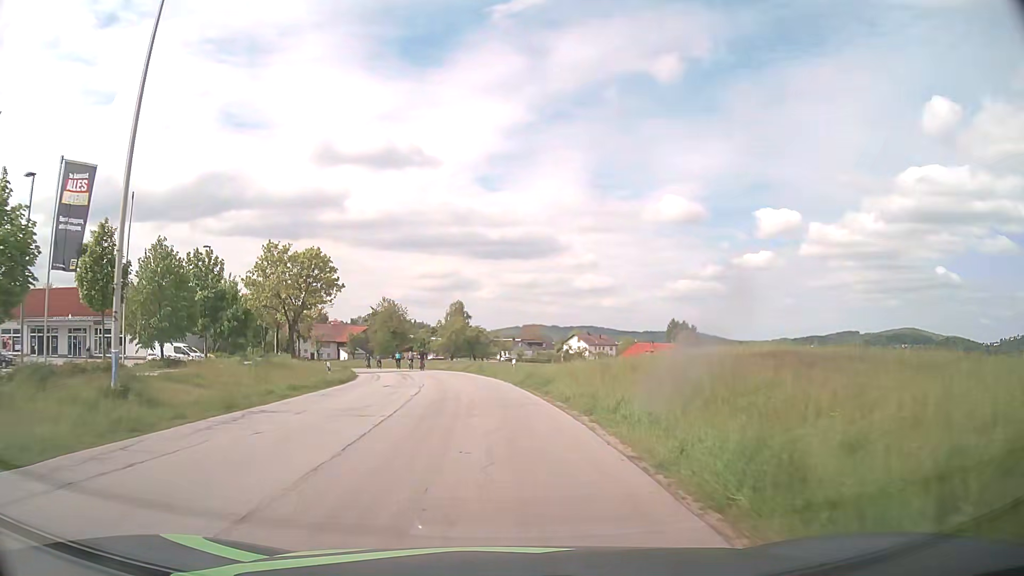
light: Day
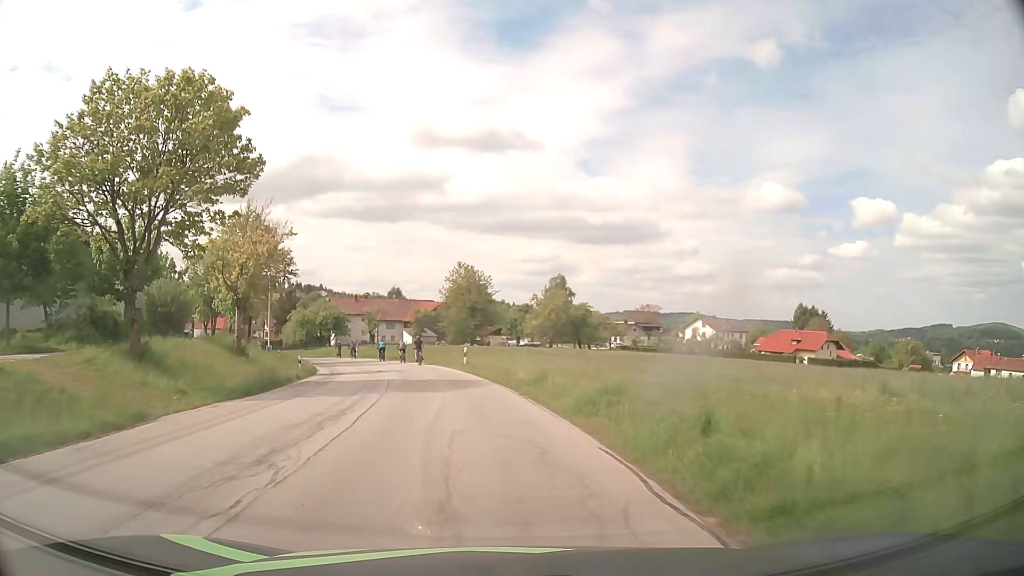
(-2.6, +37.5) m; -8°
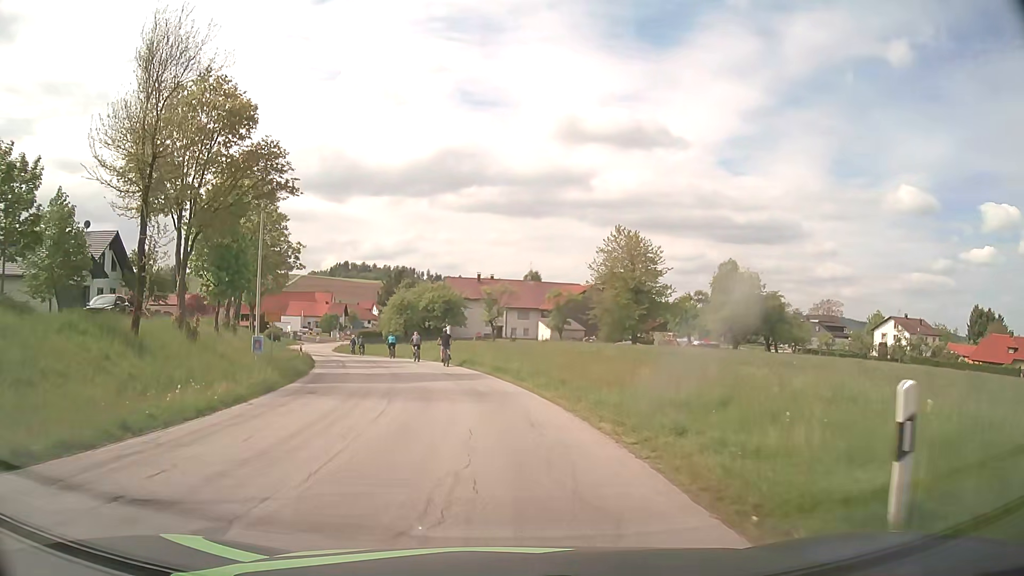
(-3.5, +32.0) m; -12°
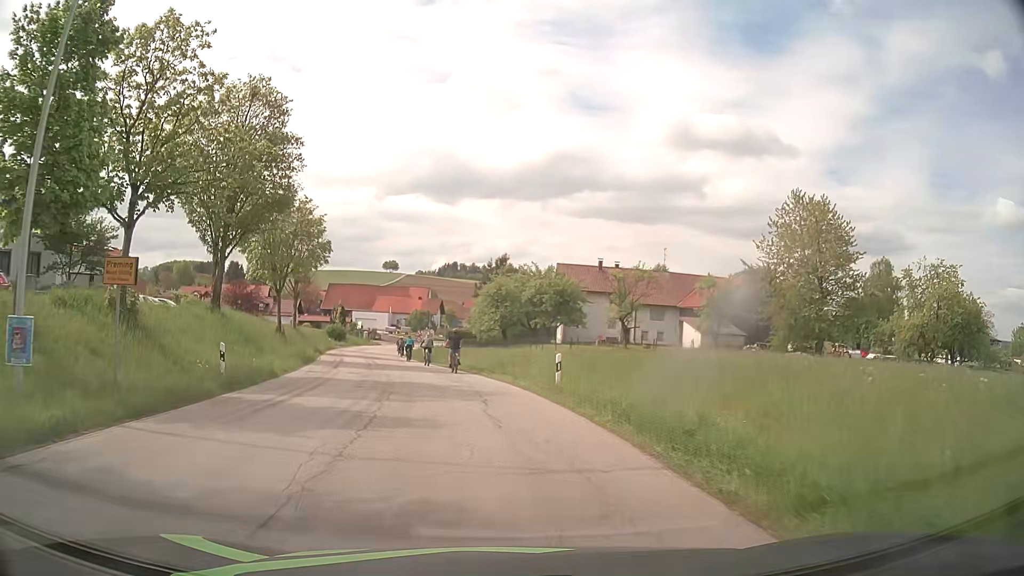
(-1.9, +23.3) m; -9°
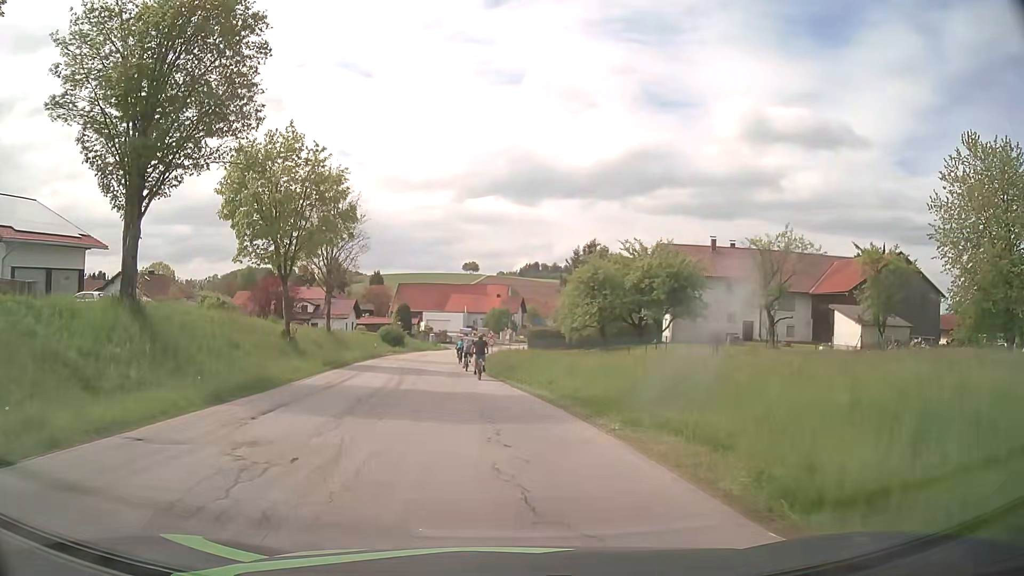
(-1.0, +16.1) m; -7°
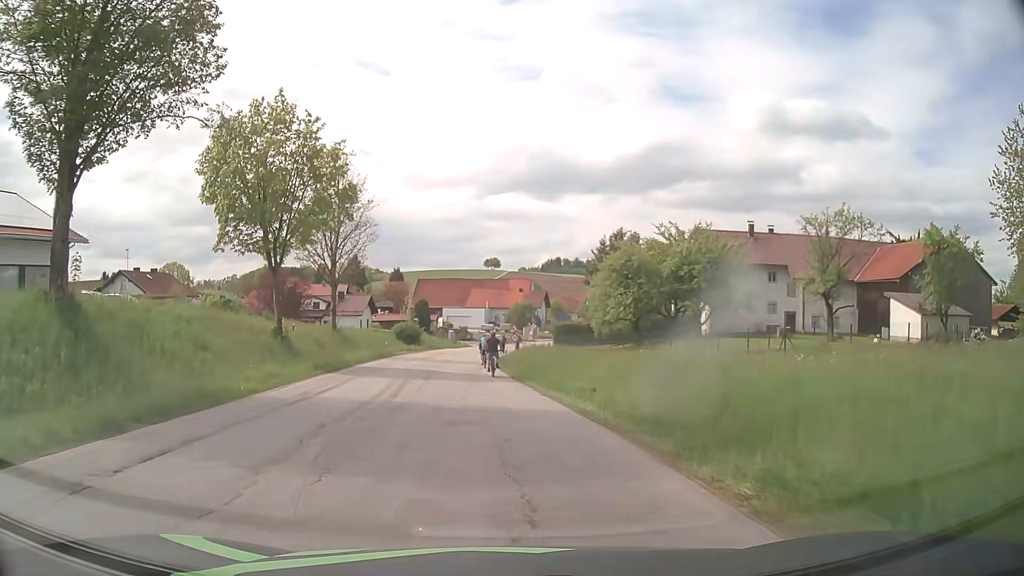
(-0.1, +5.1) m; -2°
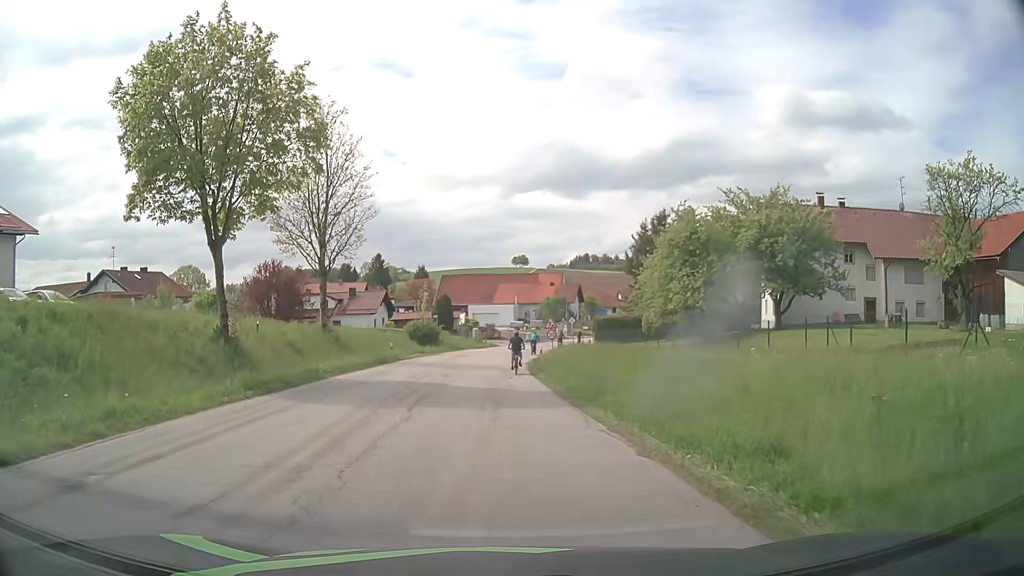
(-0.2, +9.9) m; -3°
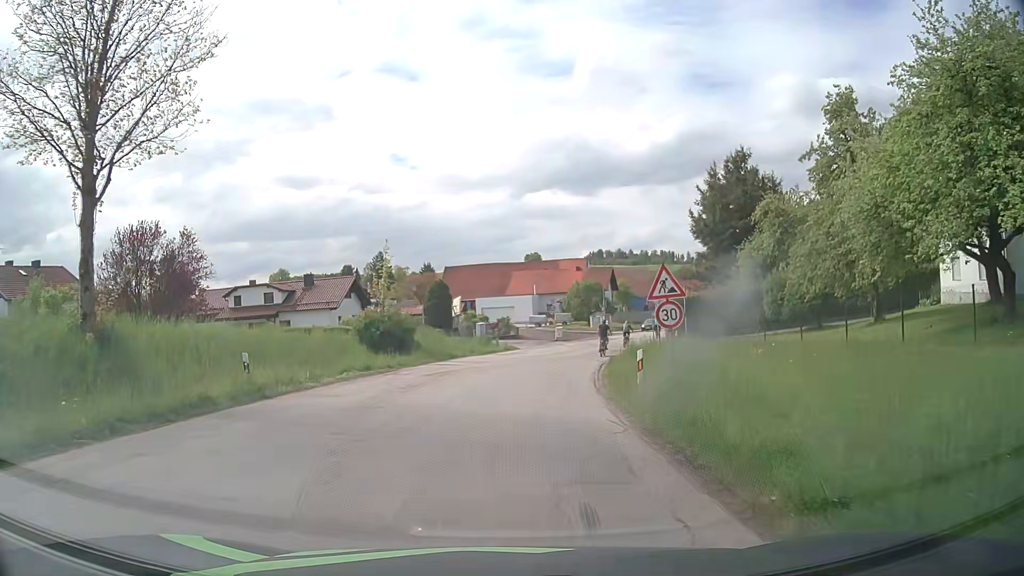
(-0.4, +24.6) m; -1°
(0, +10) (+1, +20) (+3, +30) (+5, +39) (+8, +49) (+12, +58) (+16, +67) (+20, +77) (+24, +86) (+28, +95) m
